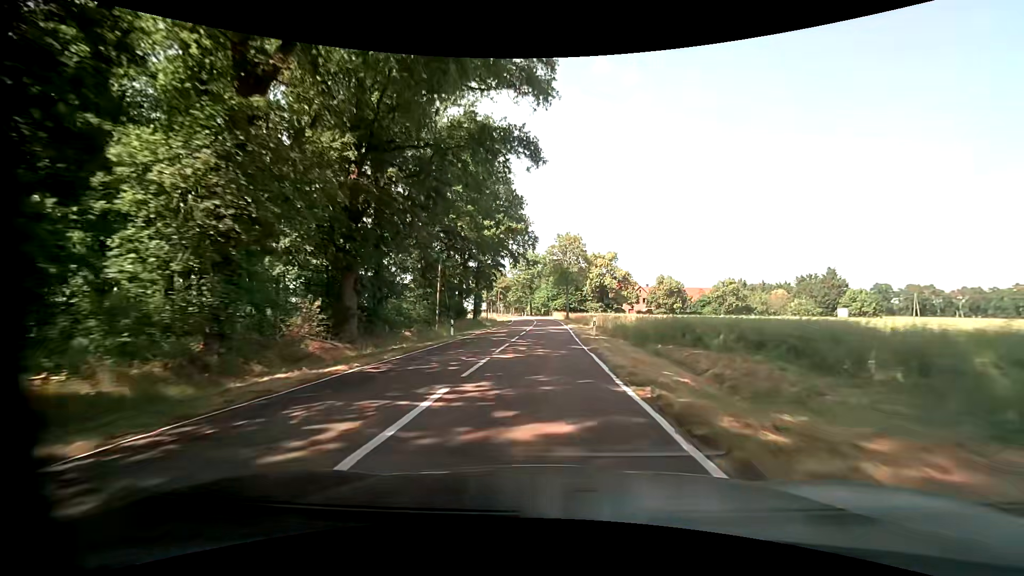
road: tertiary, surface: asphalt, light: Day
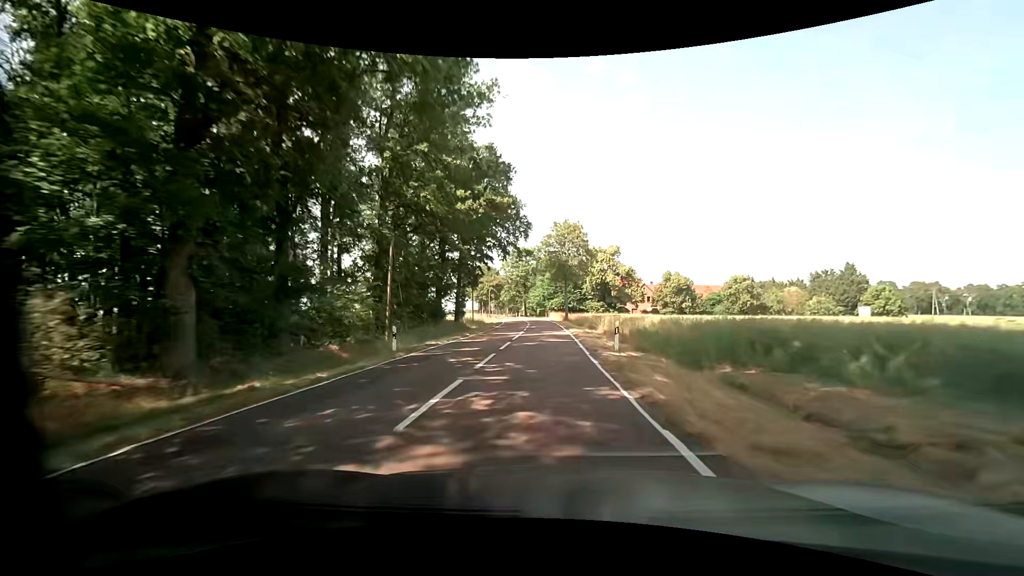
(0.0, +10.5) m; 0°
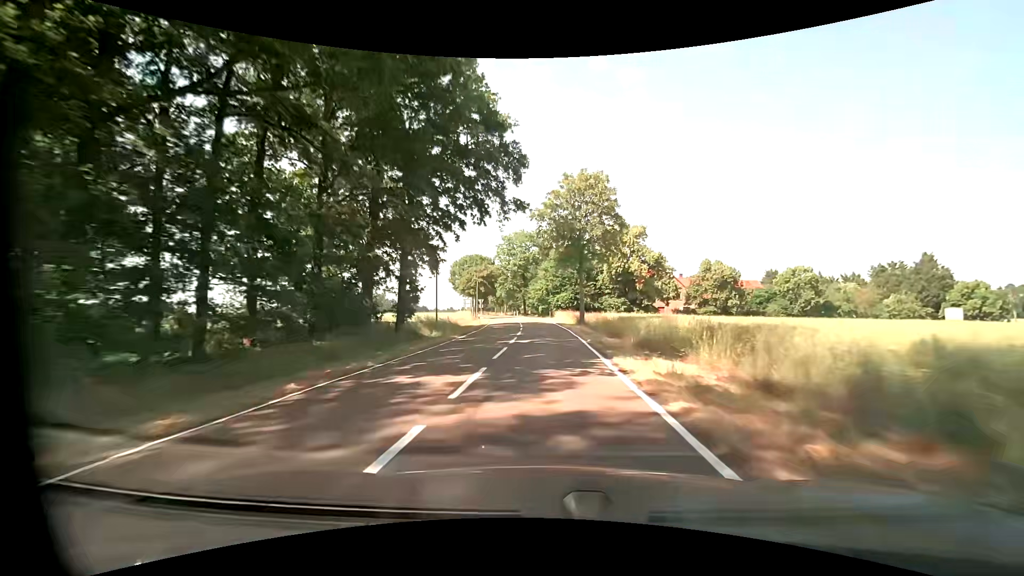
(+0.1, +22.4) m; 0°
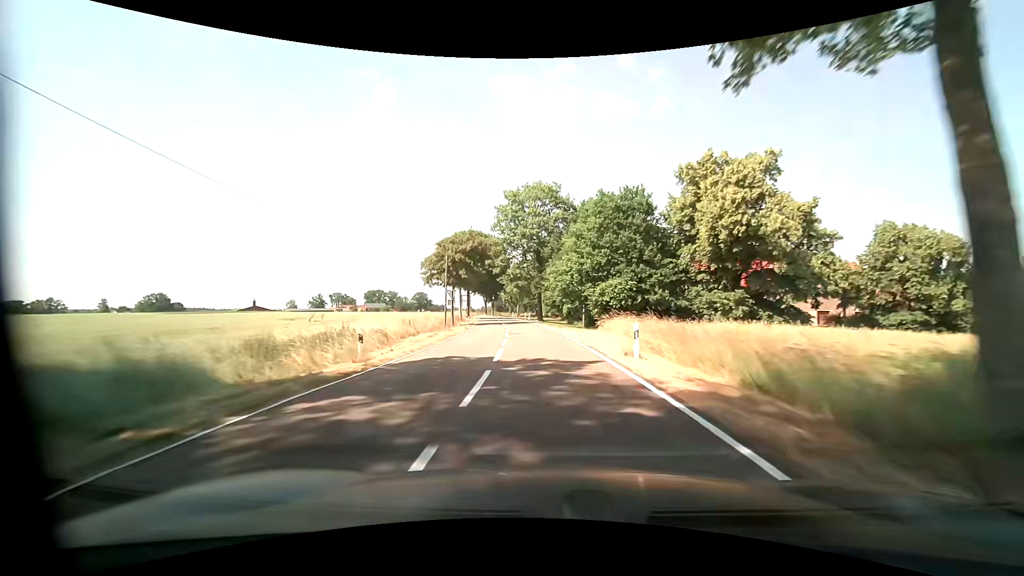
(-0.4, +37.0) m; -2°
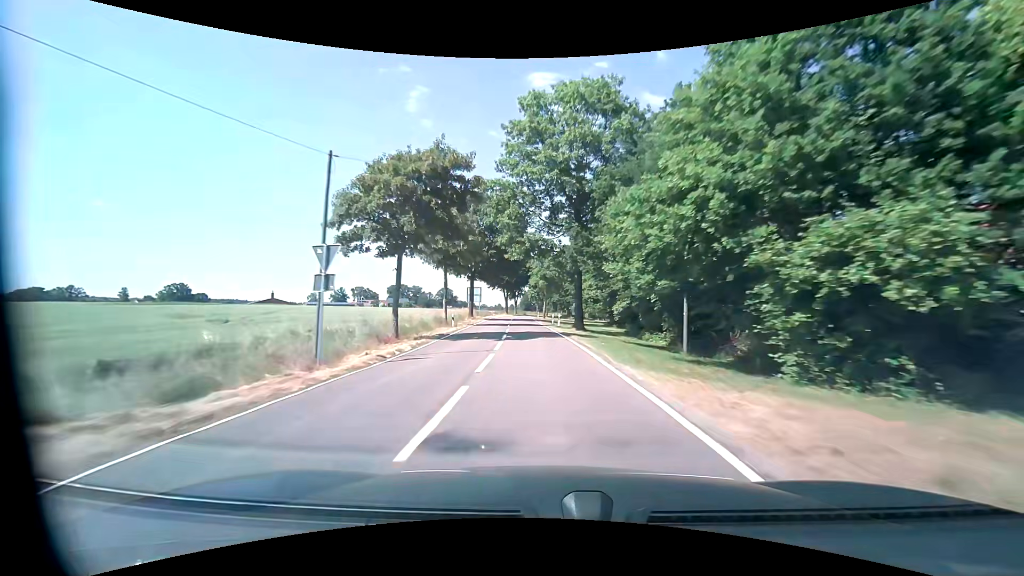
(-0.8, +26.5) m; -3°
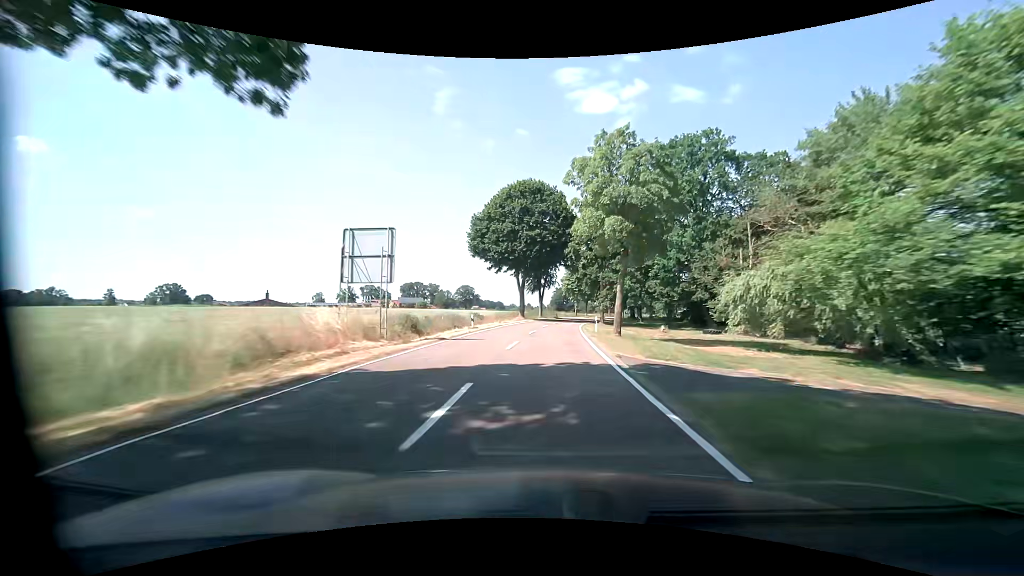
(-2.8, +57.5) m; -4°
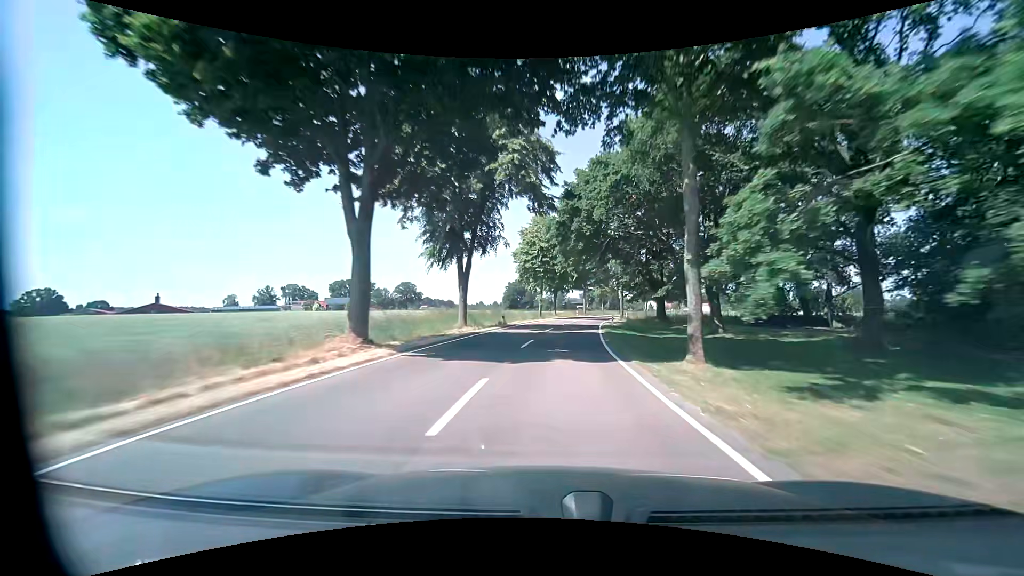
(+1.2, +46.7) m; +4°
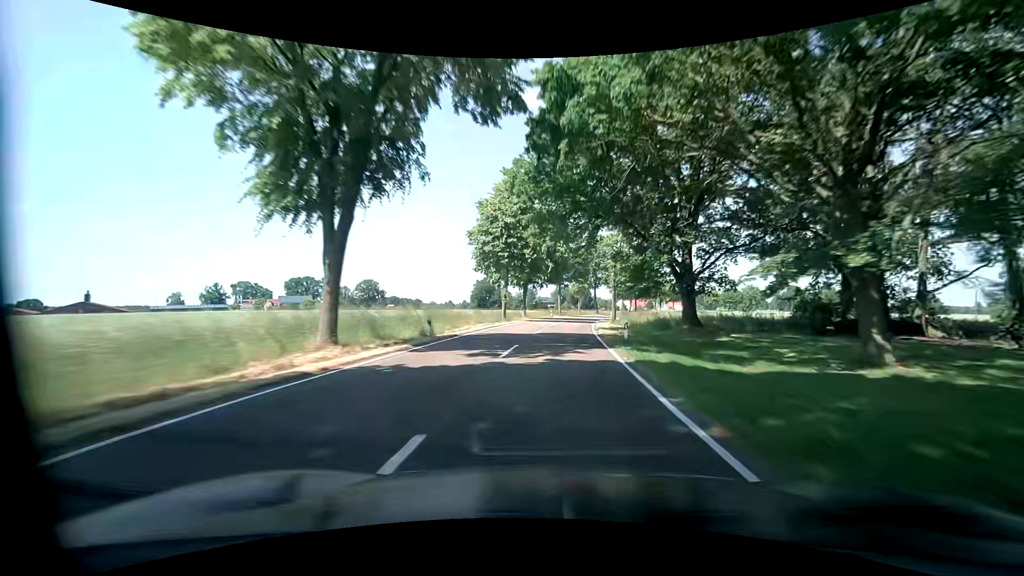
(+0.6, +16.0) m; +4°
(0, +10) (+1, +20) (+1, +30) (+2, +40) (+4, +50) (+5, +60) (+7, +70) (+8, +79) (+11, +89) (+13, +99) m
